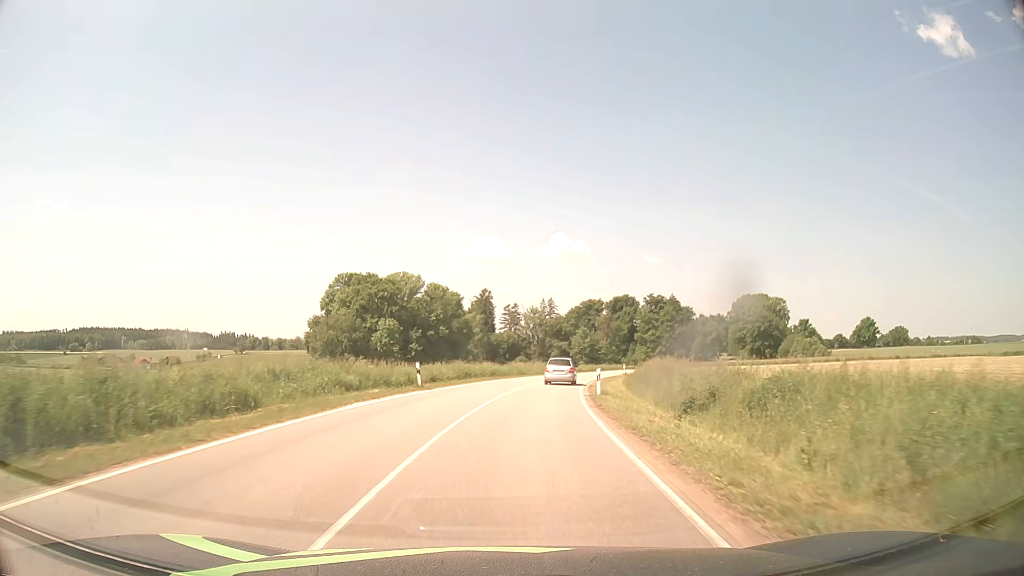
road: tertiary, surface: asphalt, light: Day
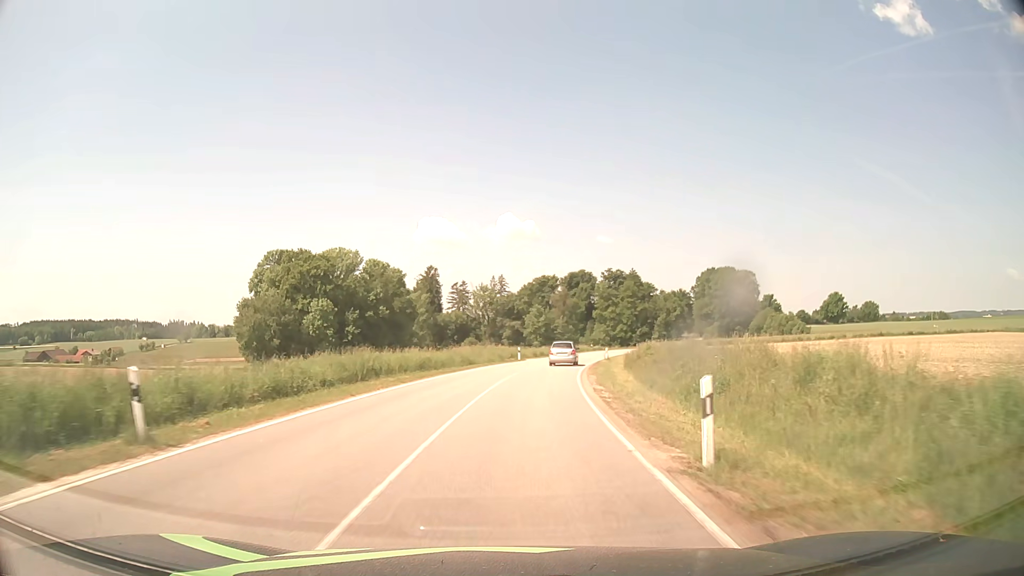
(+0.7, +18.8) m; +4°
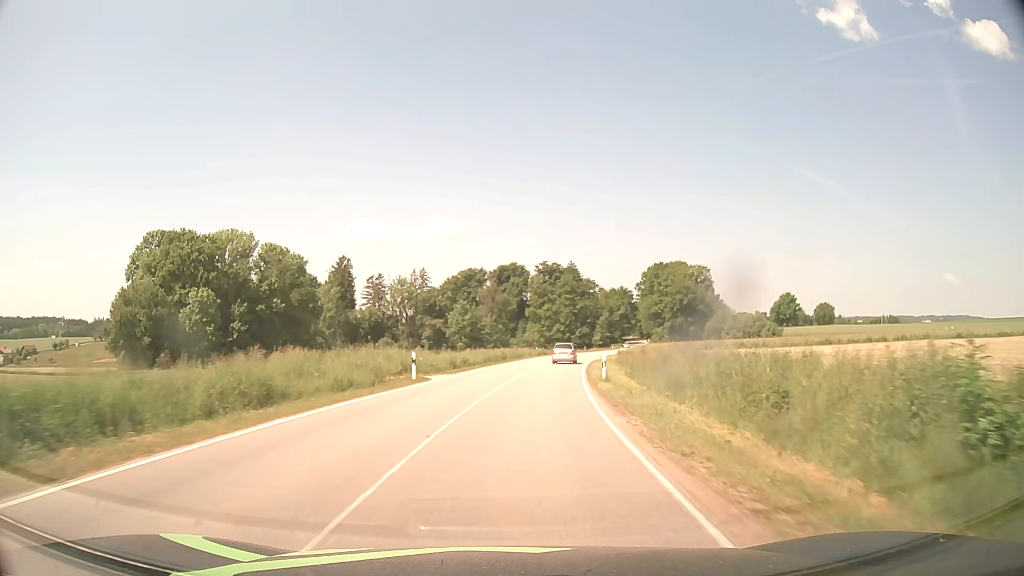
(+1.6, +29.4) m; +6°
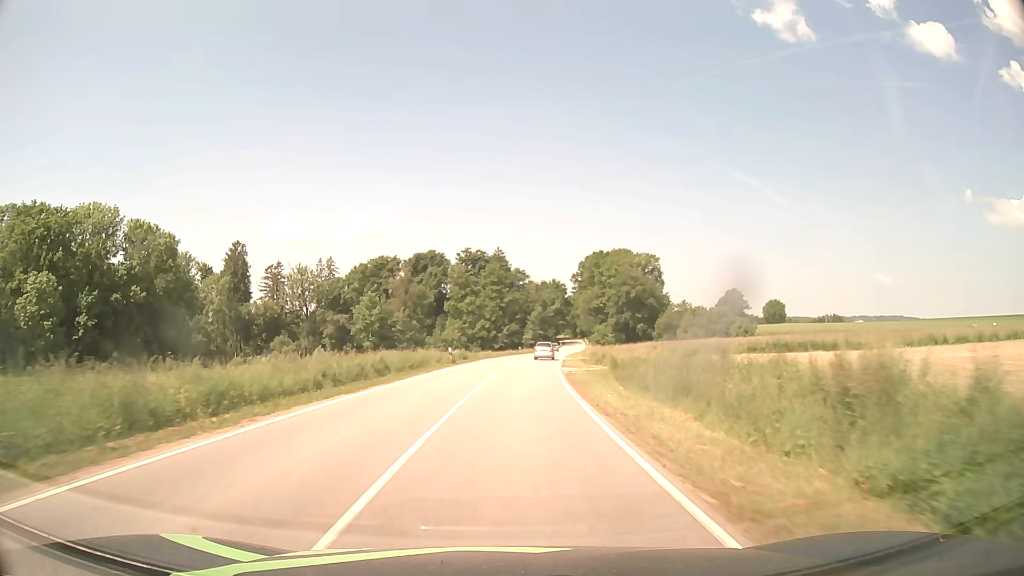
(+1.9, +30.6) m; +7°
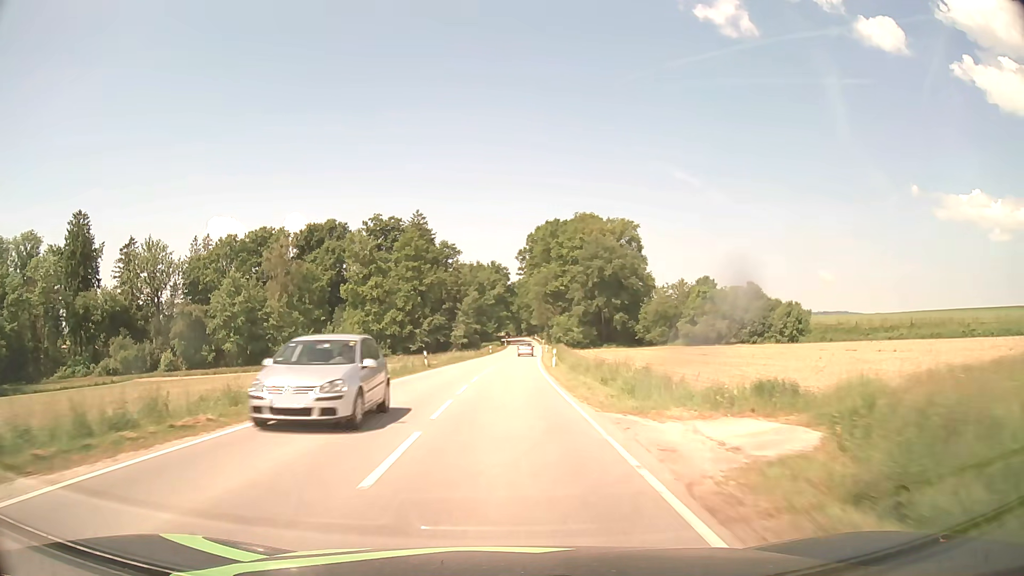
(+2.9, +53.1) m; +5°
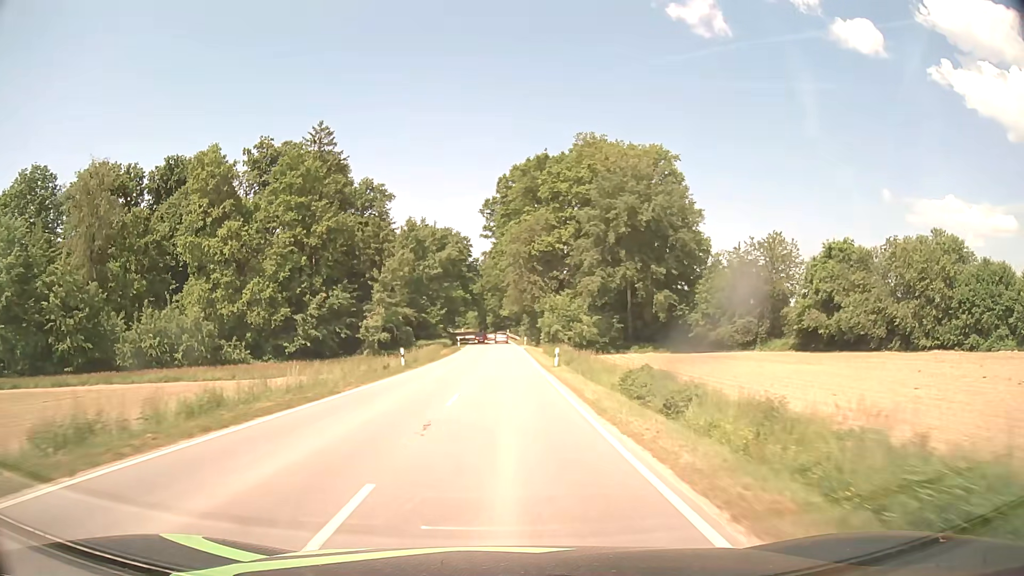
(+1.2, +55.7) m; +3°
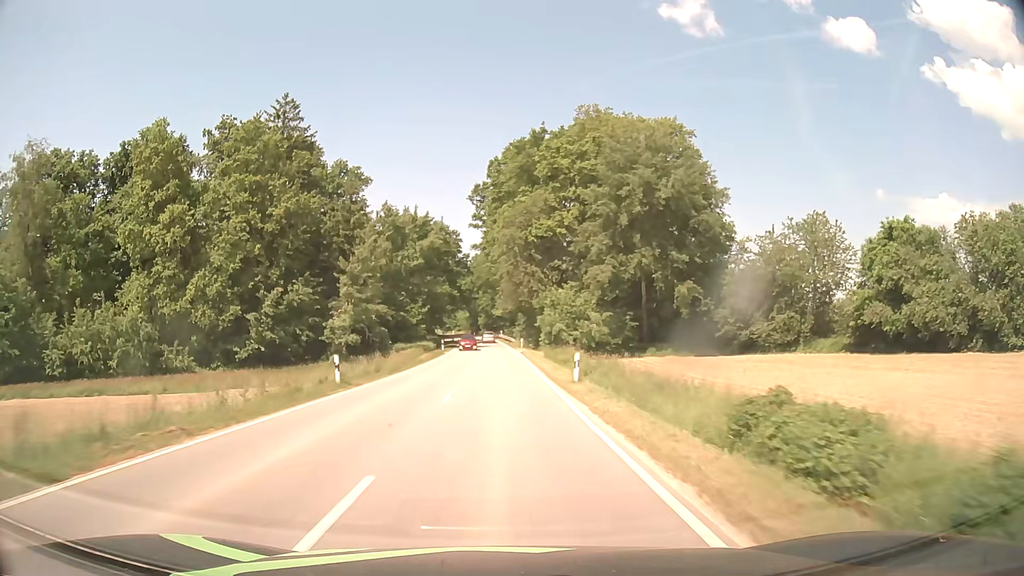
(+0.1, +11.5) m; +1°
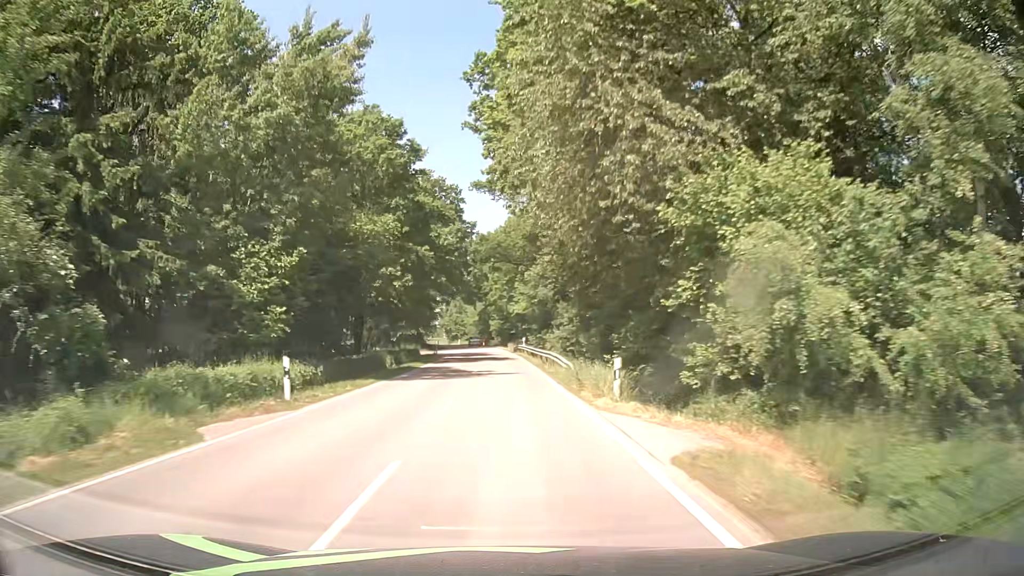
(-0.4, +46.9) m; -2°
(0, +10) (0, +20) (0, +30) (-1, +40) (-1, +50) (-1, +60) (-2, +70) (-3, +80) (-4, +90) (-5, +100) m
